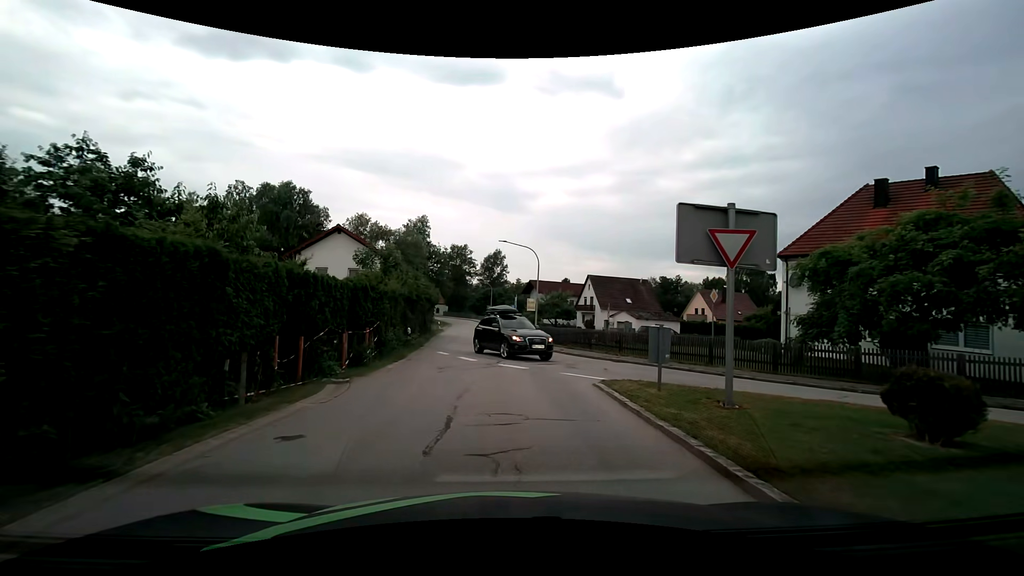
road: tertiary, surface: asphalt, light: Day
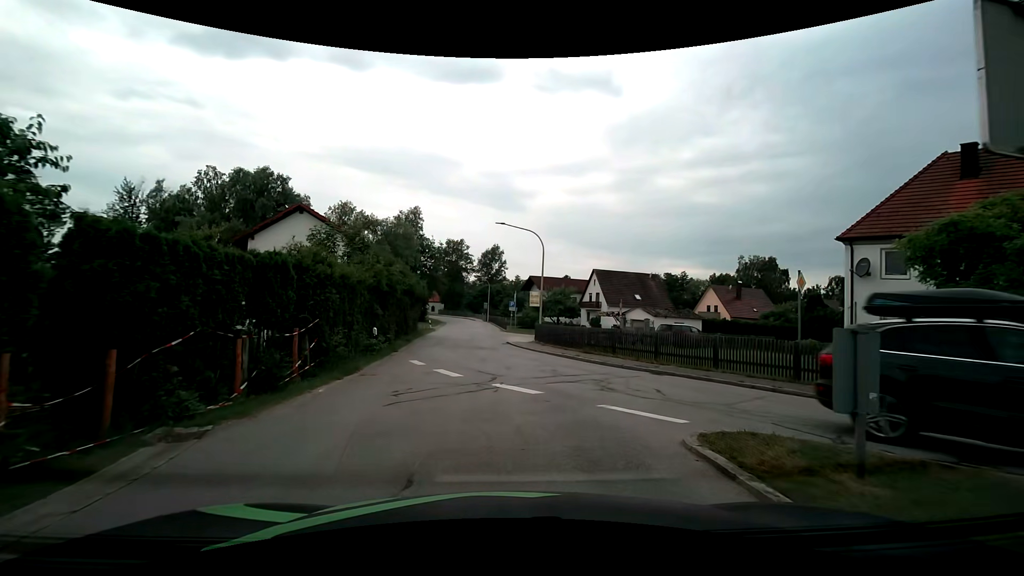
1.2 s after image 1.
(0.0, +5.7) m; +1°
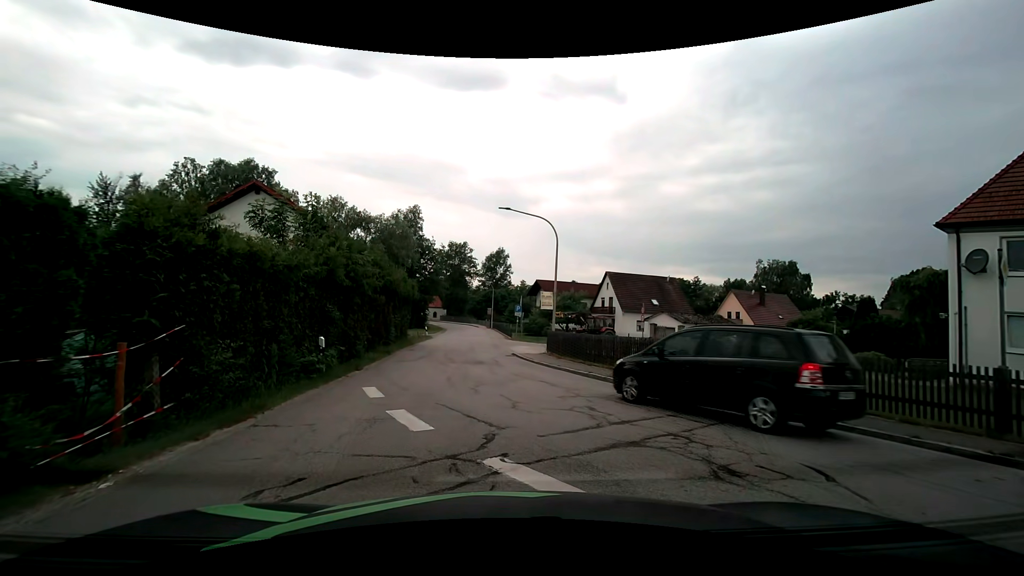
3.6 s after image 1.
(-0.1, +5.3) m; 0°
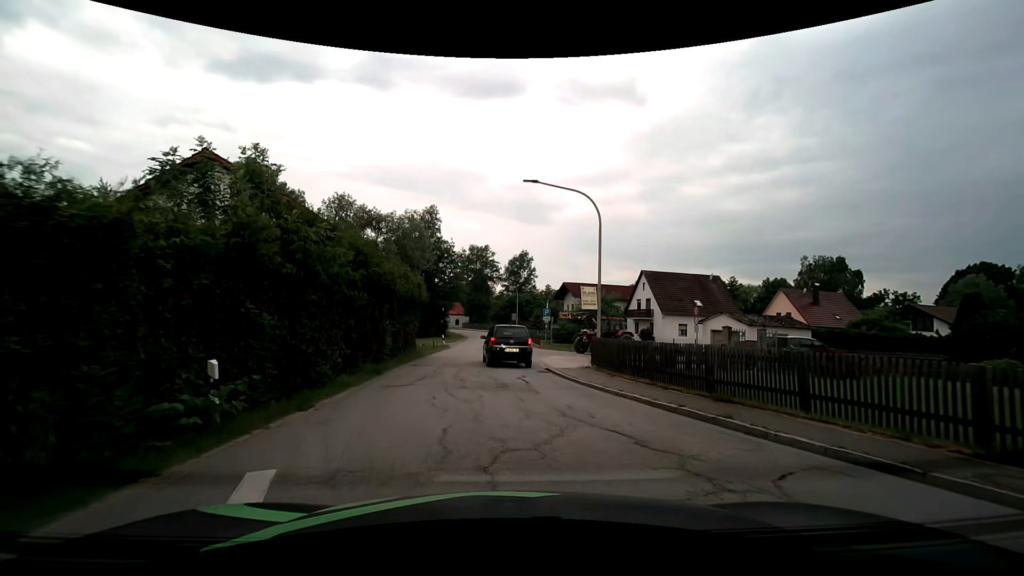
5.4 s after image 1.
(-0.2, +6.0) m; -3°
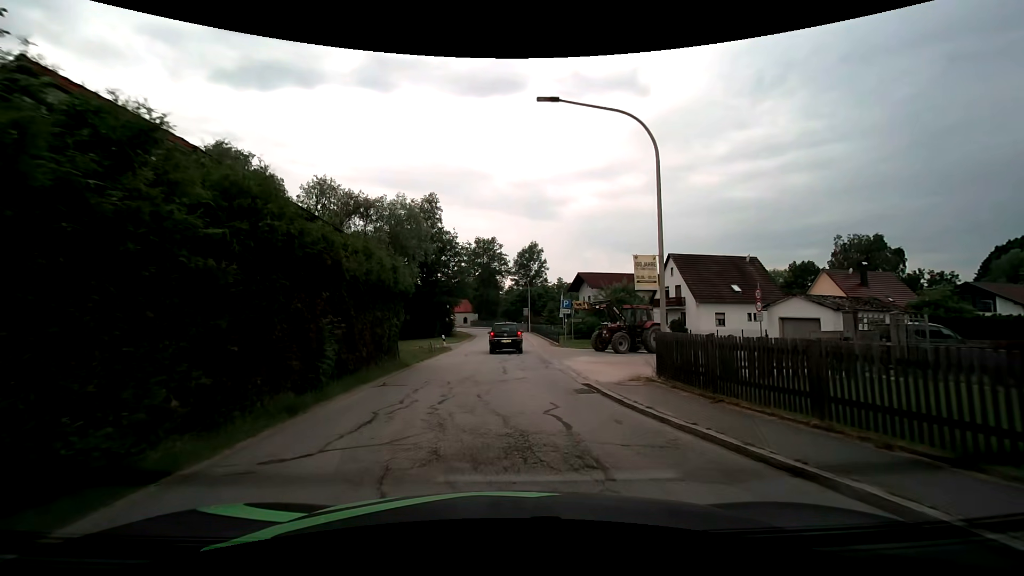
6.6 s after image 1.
(-0.1, +7.0) m; -1°
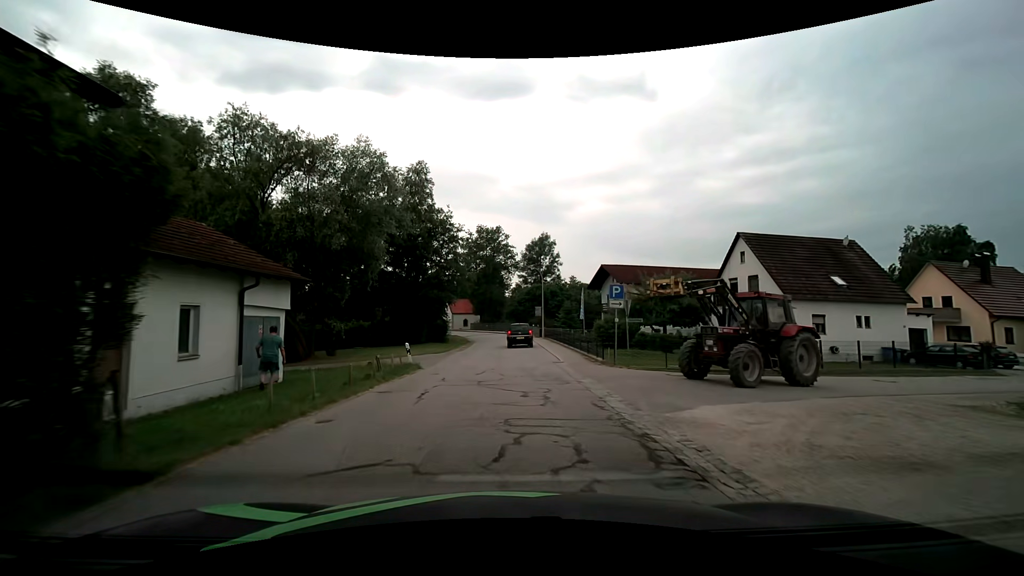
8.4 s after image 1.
(-0.2, +14.6) m; -1°
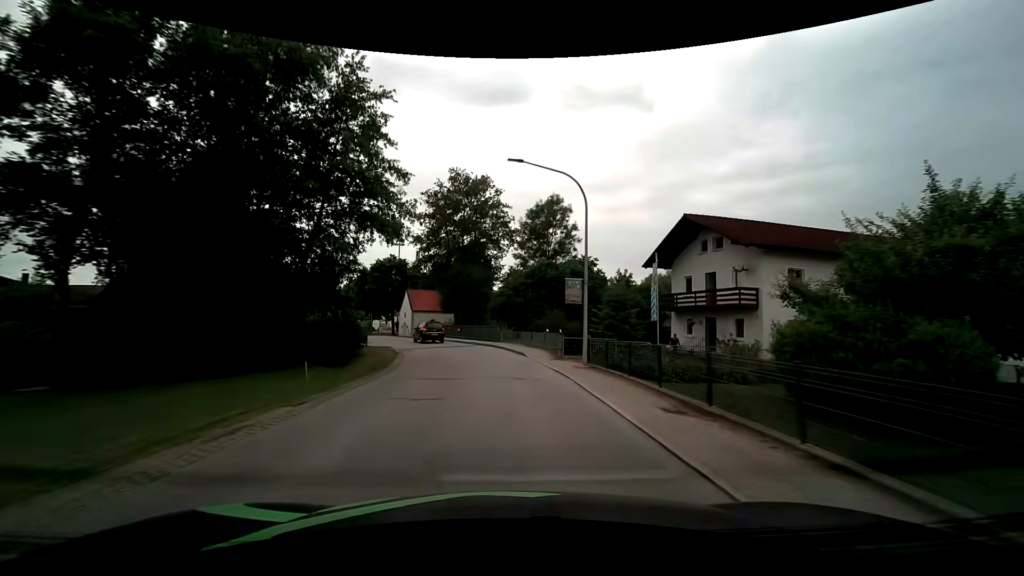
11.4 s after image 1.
(+0.2, +31.8) m; 0°
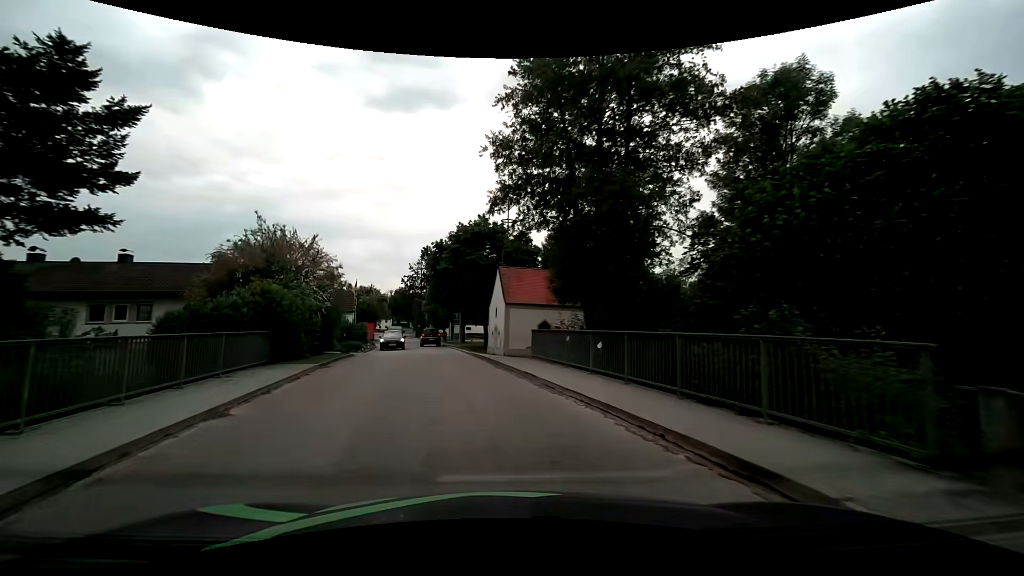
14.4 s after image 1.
(-2.3, +30.1) m; -14°
(-1, +10) (-2, +20) (-4, +30) (-6, +39) (-8, +49) (-11, +59) (-13, +69) (-16, +78) (-18, +88) (-21, +98) m
